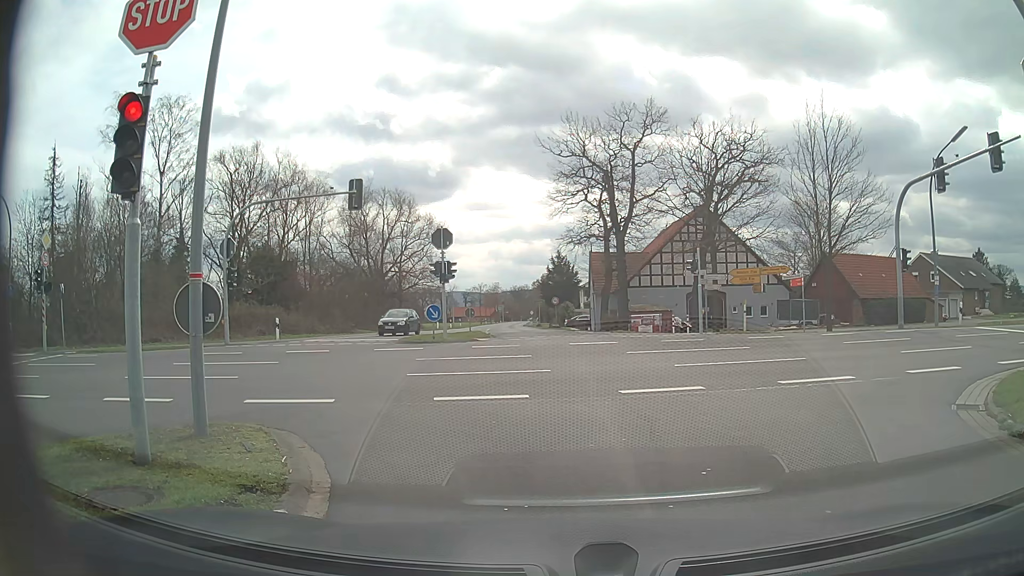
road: tertiary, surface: asphalt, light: Day
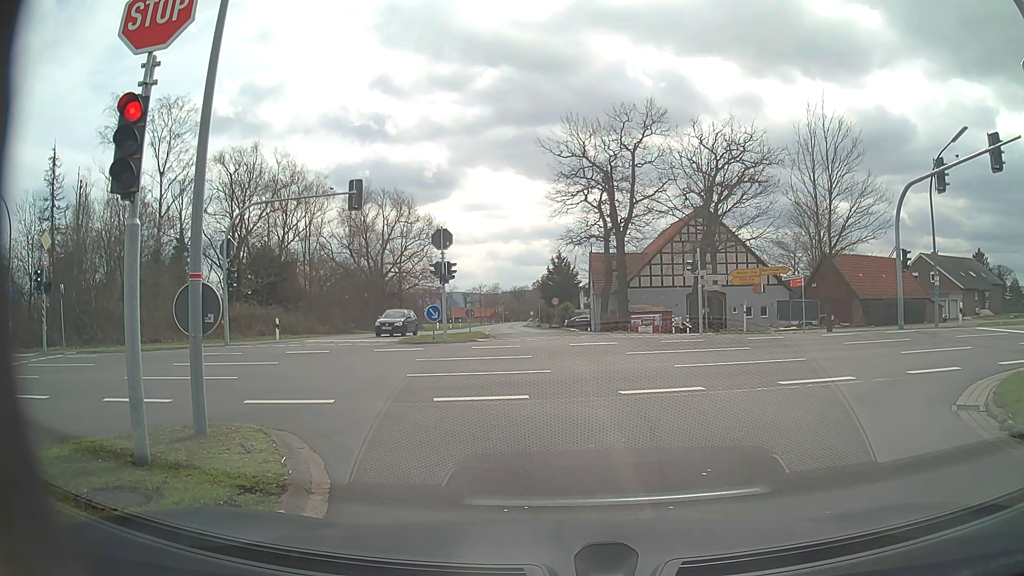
(0.0, 0.0) m; 0°
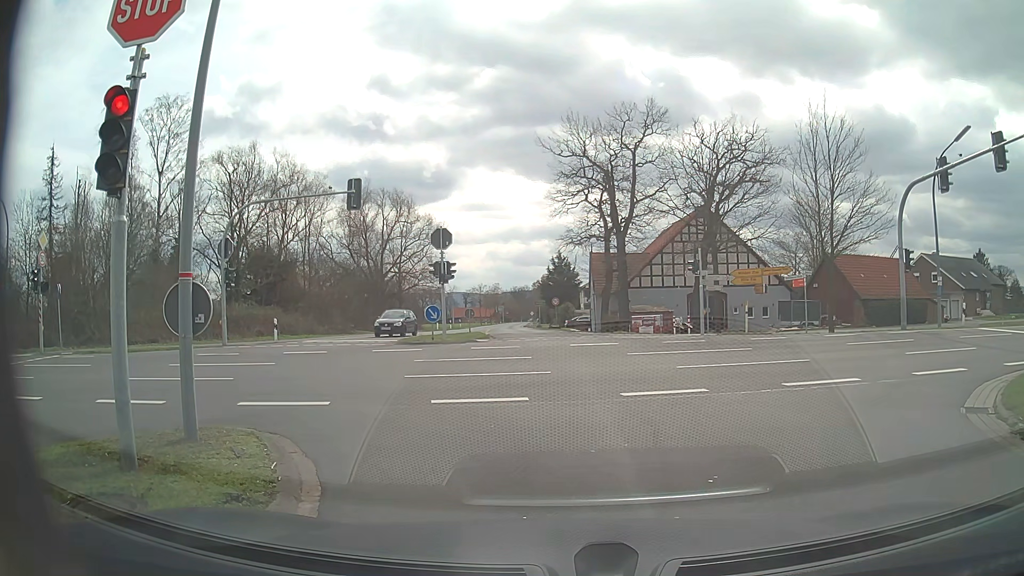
(0.0, +0.2) m; 0°
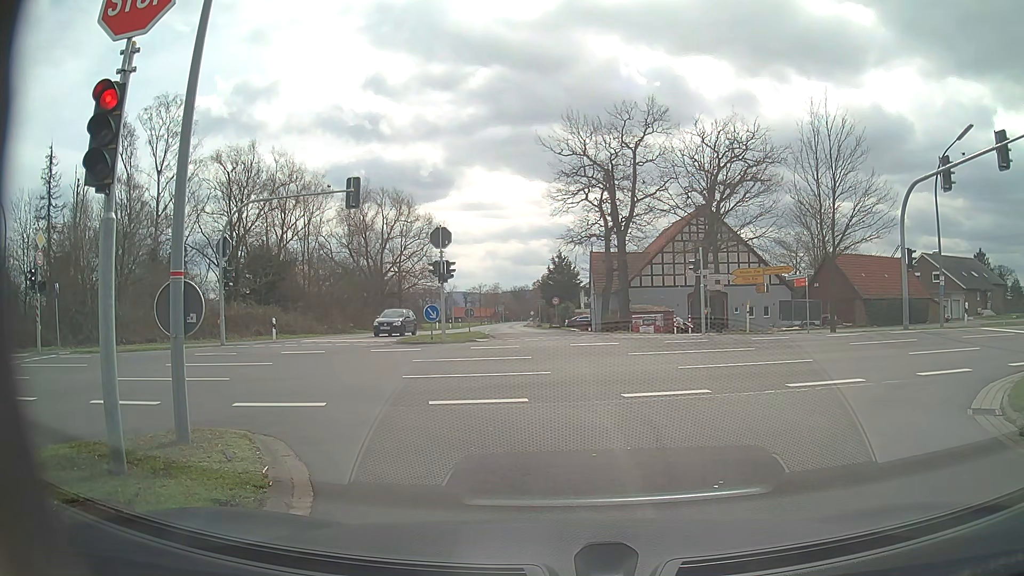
(0.0, +0.3) m; 0°
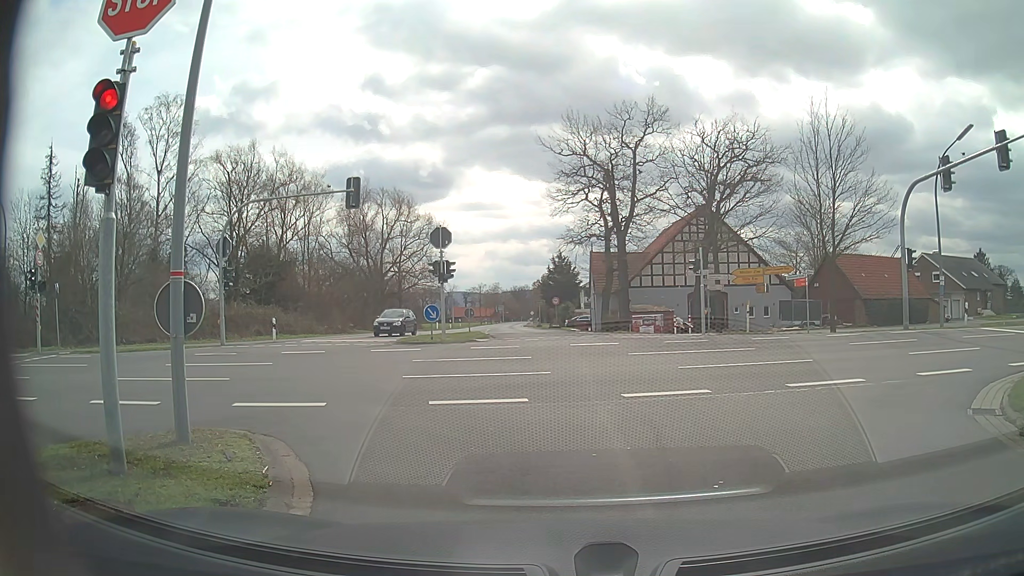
(0.0, 0.0) m; 0°
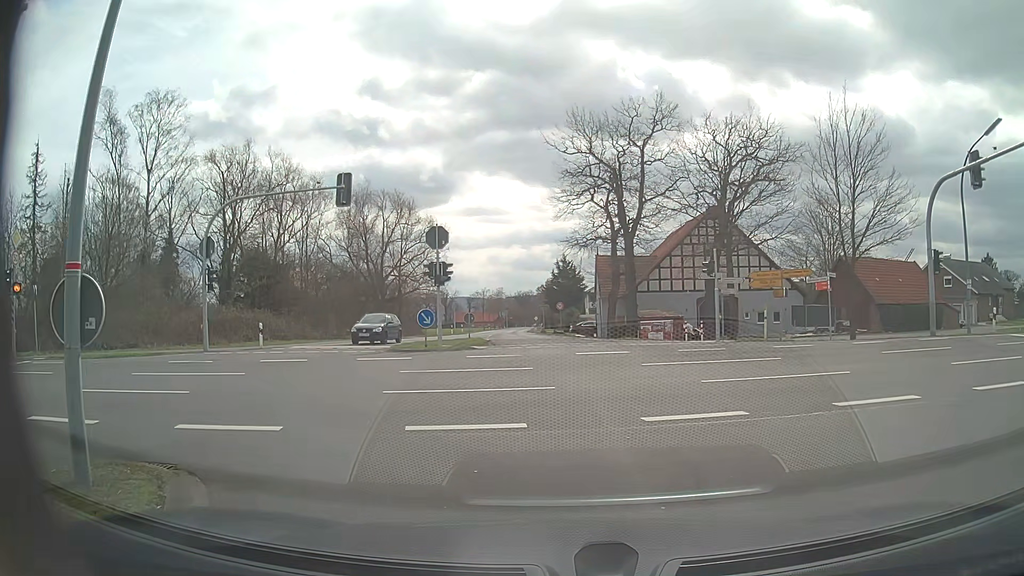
(0.0, +2.1) m; +1°
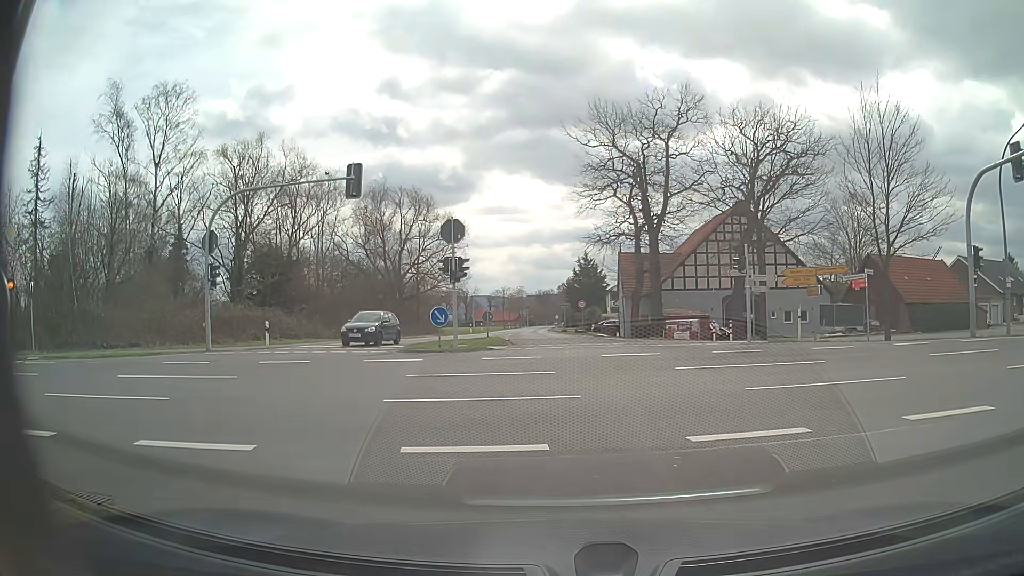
(0.0, +1.6) m; -2°
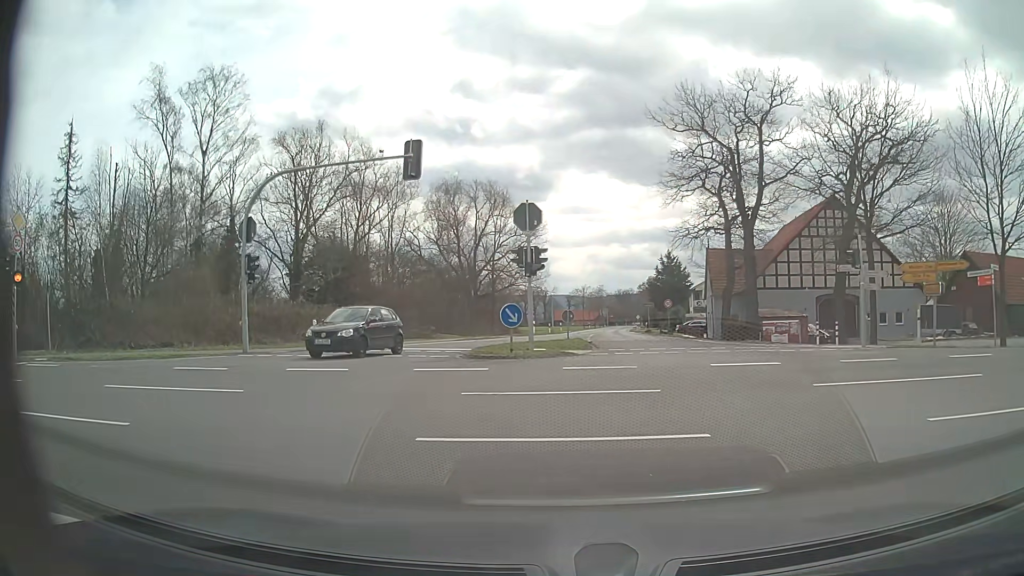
(-0.2, +3.4) m; -8°
(-3, +9) (-12, +14) (-22, +14) (-32, +14) (-42, +14) (-52, +14) (-62, +13) (-71, +13) (-81, +12) (-91, +11) m
